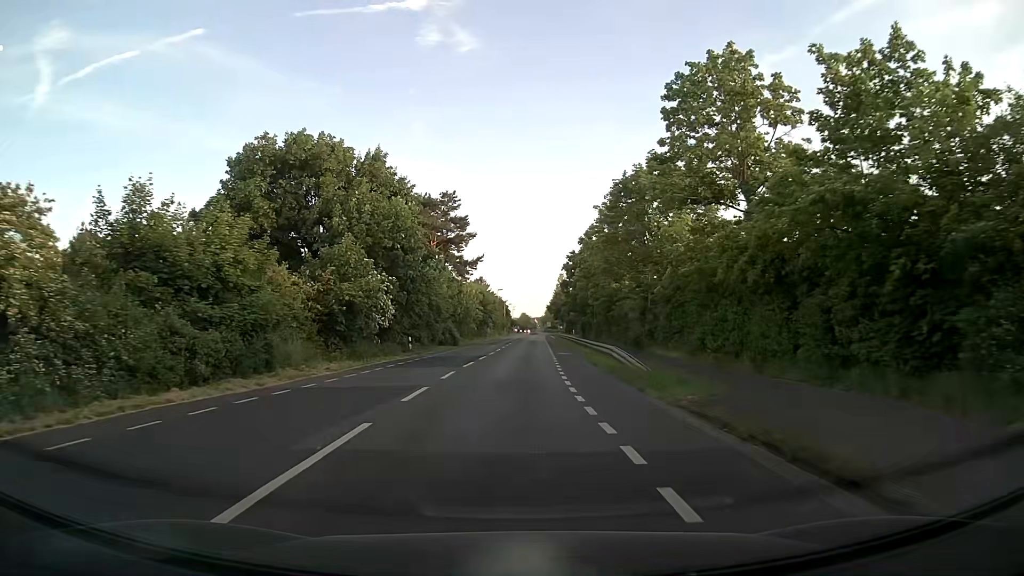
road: secondary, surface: asphalt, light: Day
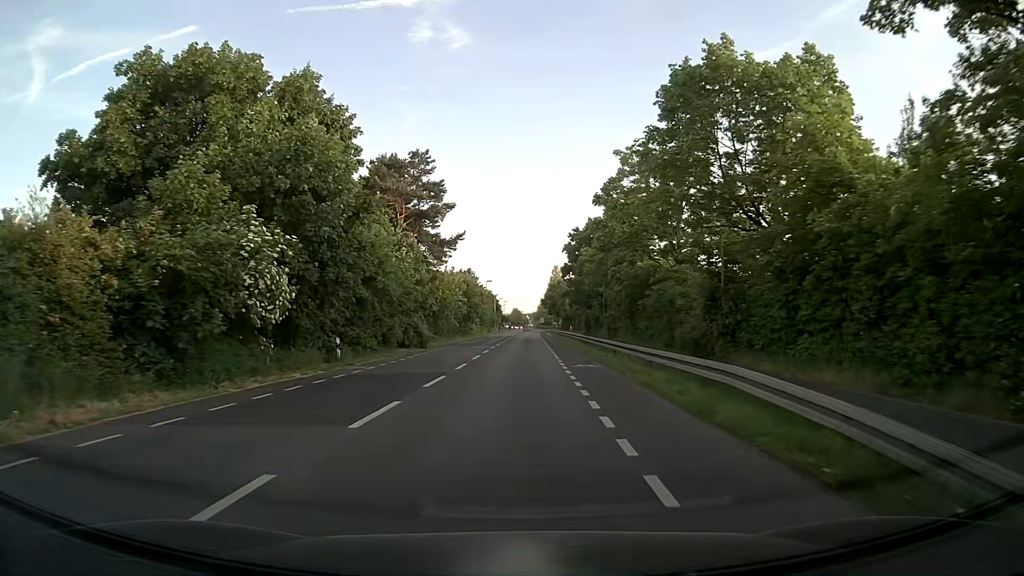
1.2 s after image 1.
(+0.1, +15.8) m; +1°
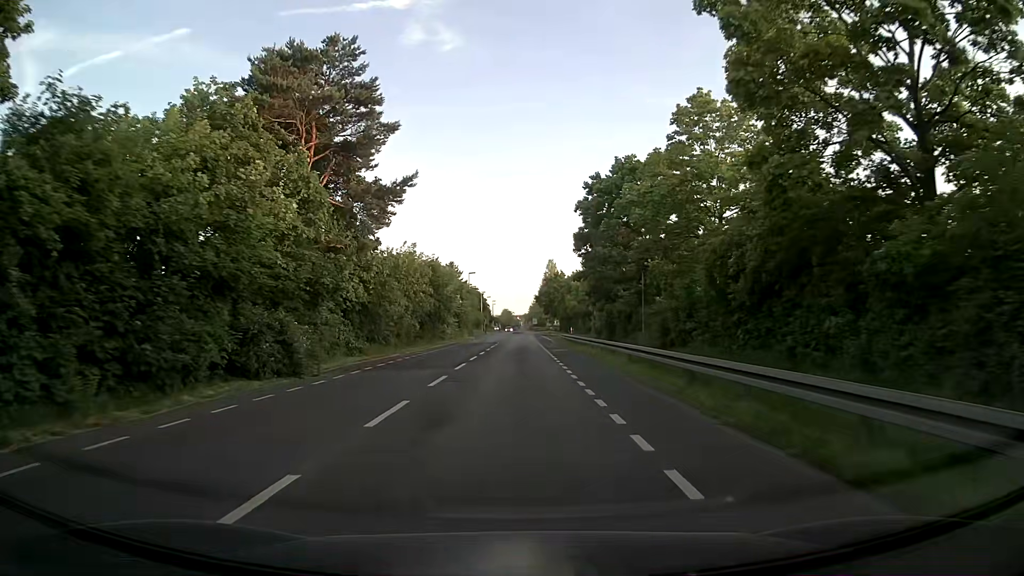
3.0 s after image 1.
(+0.3, +24.2) m; +1°
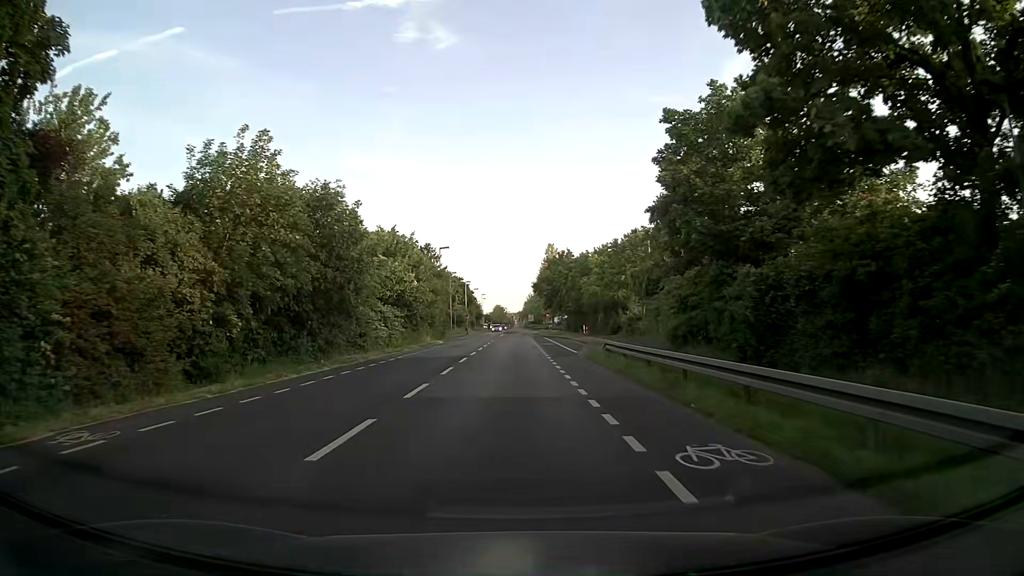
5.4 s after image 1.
(+0.1, +32.4) m; 0°
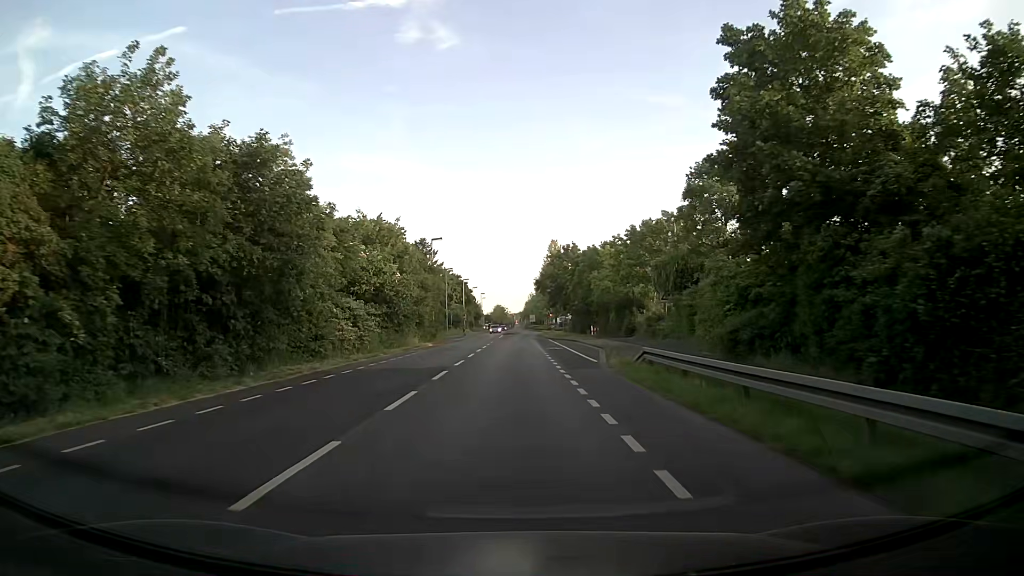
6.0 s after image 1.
(0.0, +8.0) m; 0°
(0, +10) (0, +20) (0, +30) (0, +40) (0, +50) (+1, +60) (+1, +70) (+1, +80) (+1, +90) (+2, +100) m
